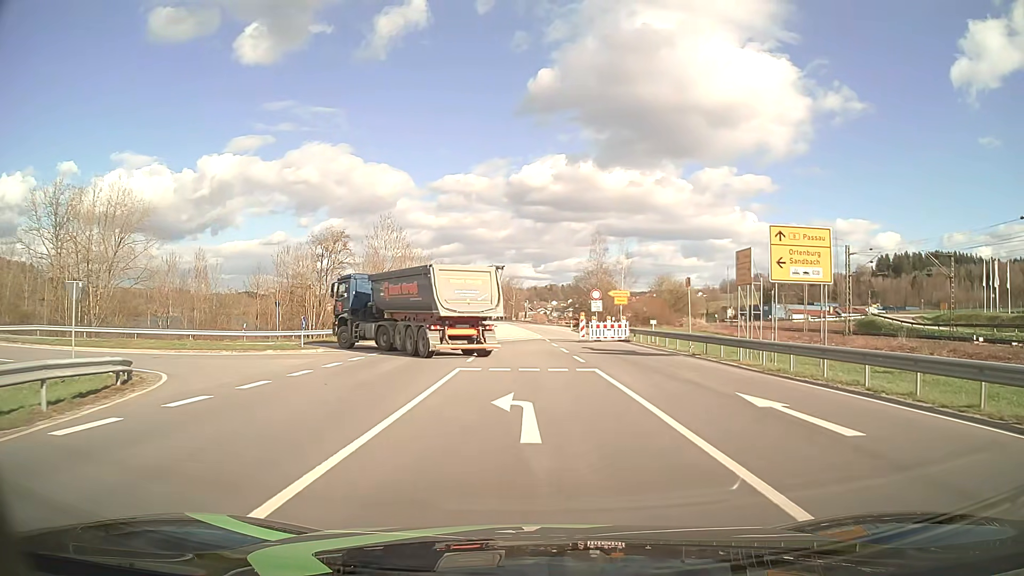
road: primary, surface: asphalt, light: Day
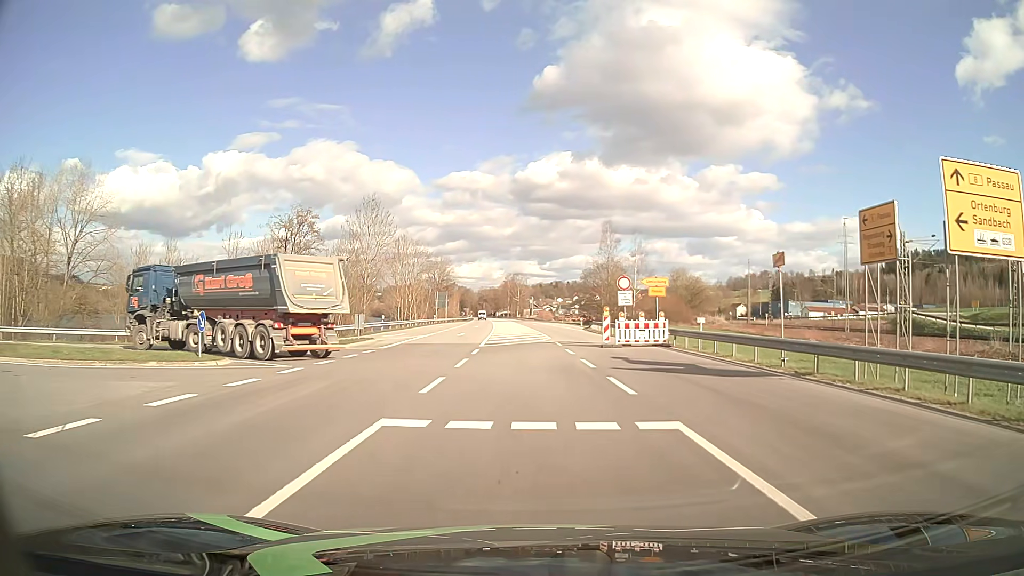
(0.0, +9.6) m; 0°
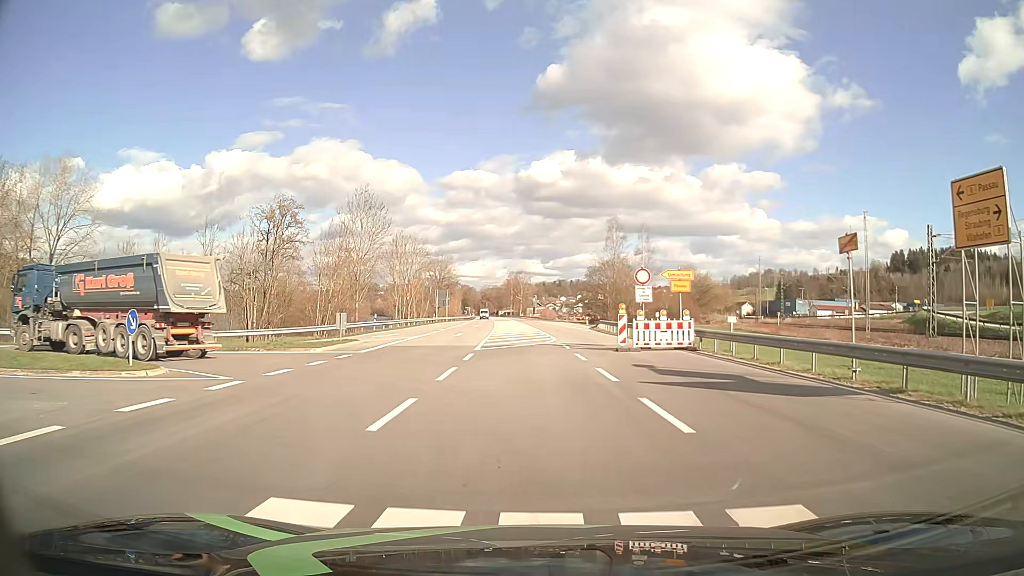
(0.0, +3.8) m; 0°
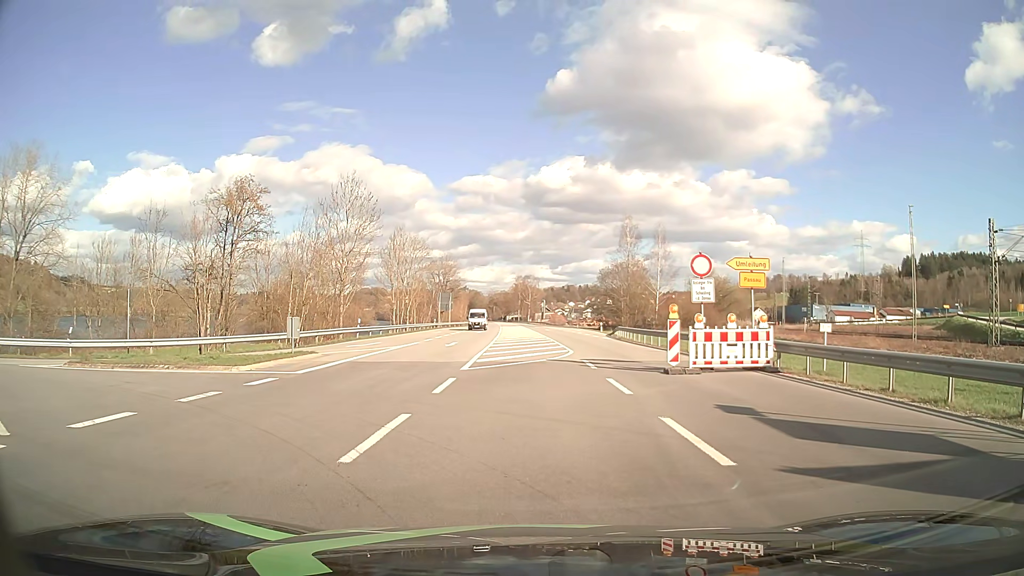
(-0.1, +7.0) m; -1°
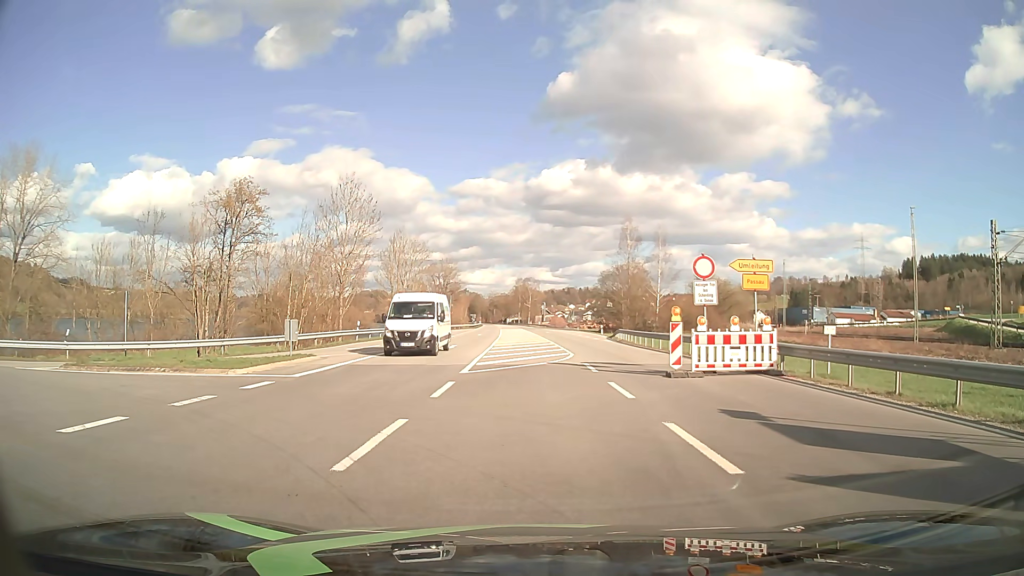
(0.0, +0.3) m; 0°
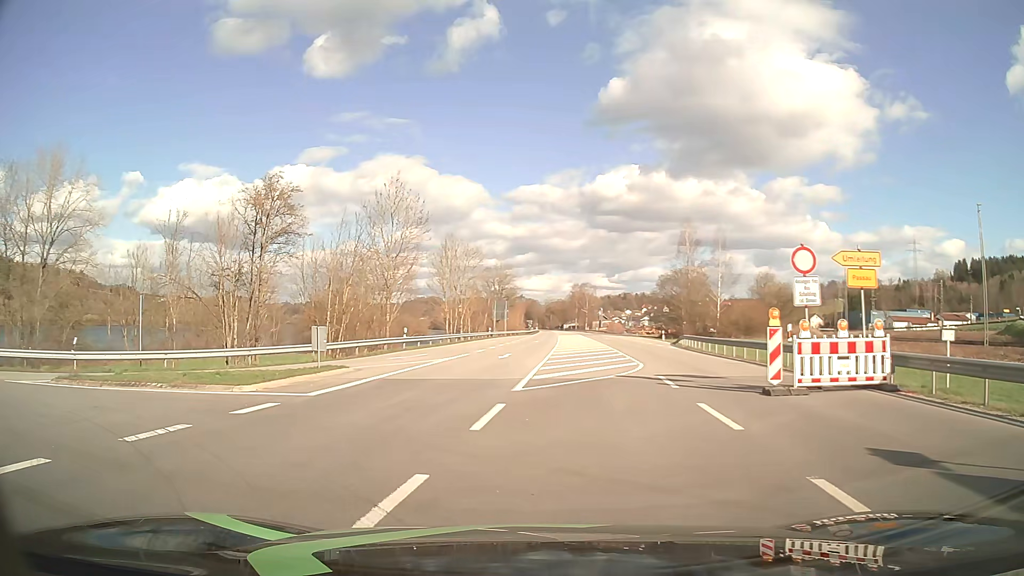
(-0.1, +3.3) m; -4°
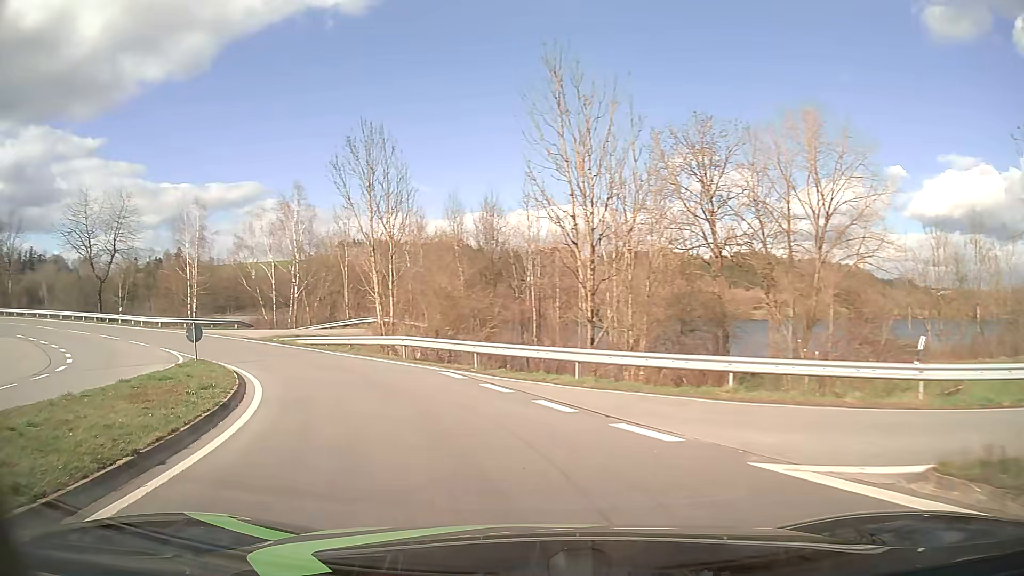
(-8.1, +10.8) m; -68°
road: tertiary
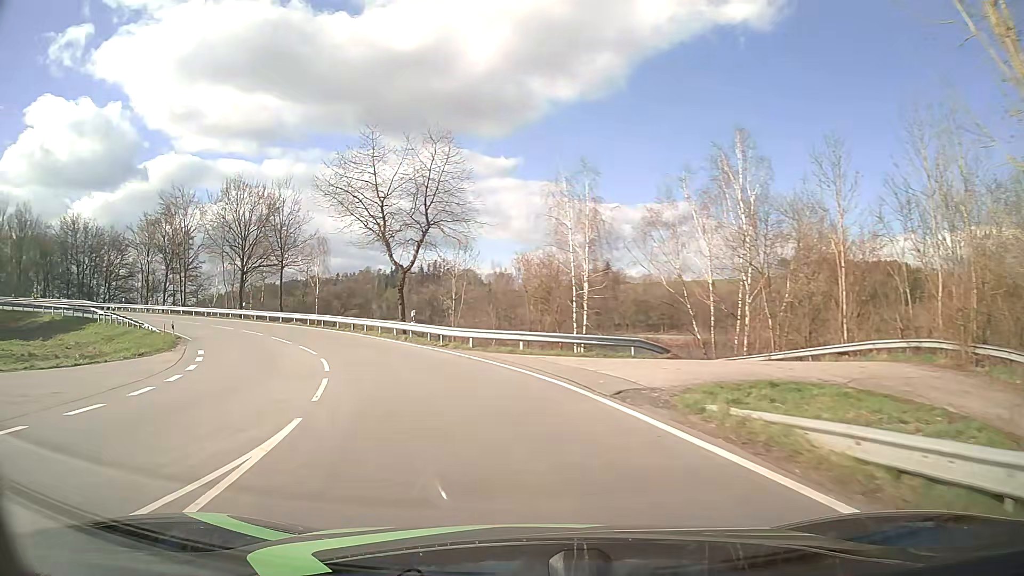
(-8.0, +22.4) m; -38°
(-1, +10) (-4, +20) (-8, +29) (-14, +37) (-21, +44) (-29, +49) (-39, +53) (-49, +55) (-59, +55) (-68, +53) m
